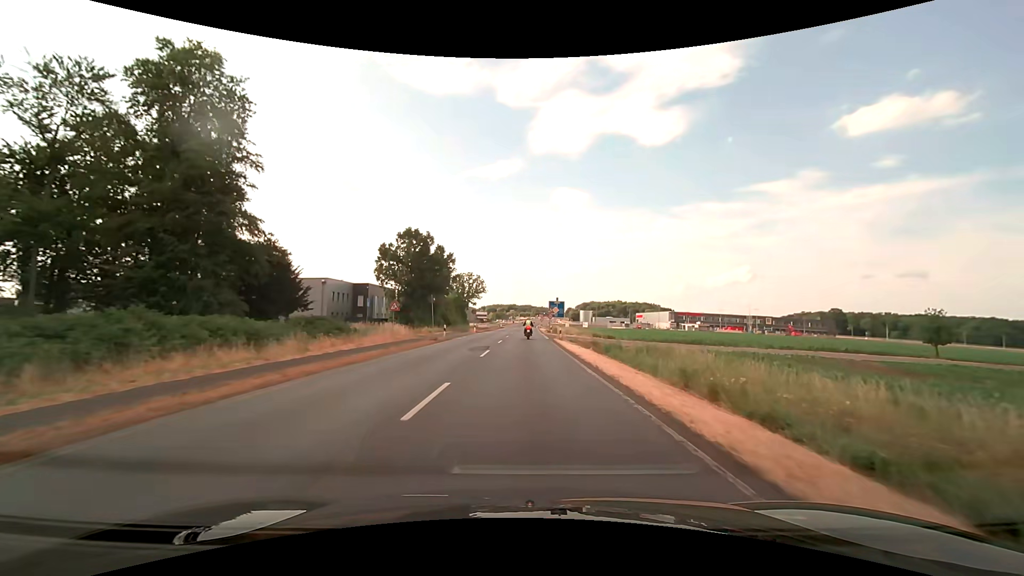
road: primary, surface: asphalt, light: Day
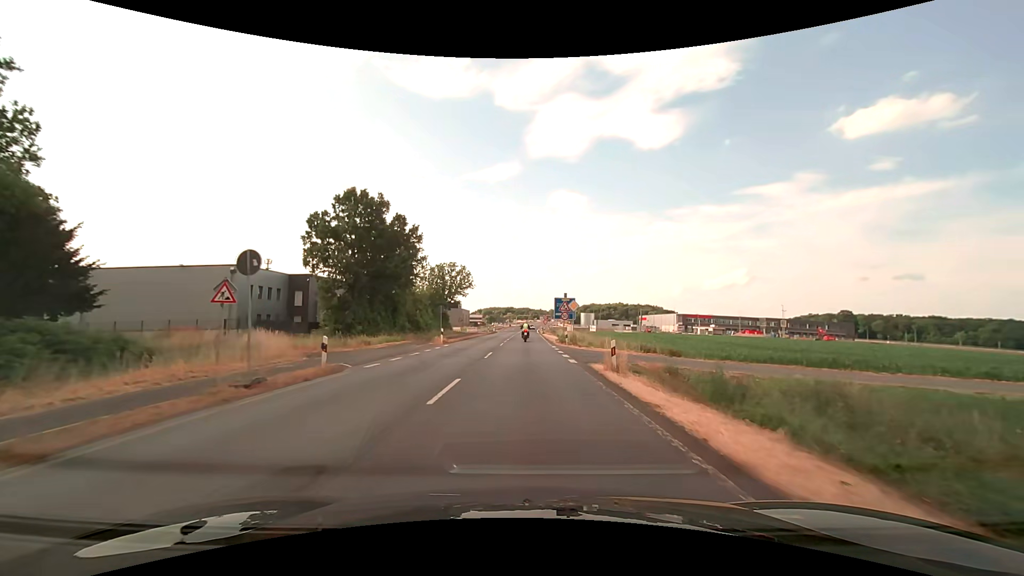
(+0.1, +22.1) m; 0°
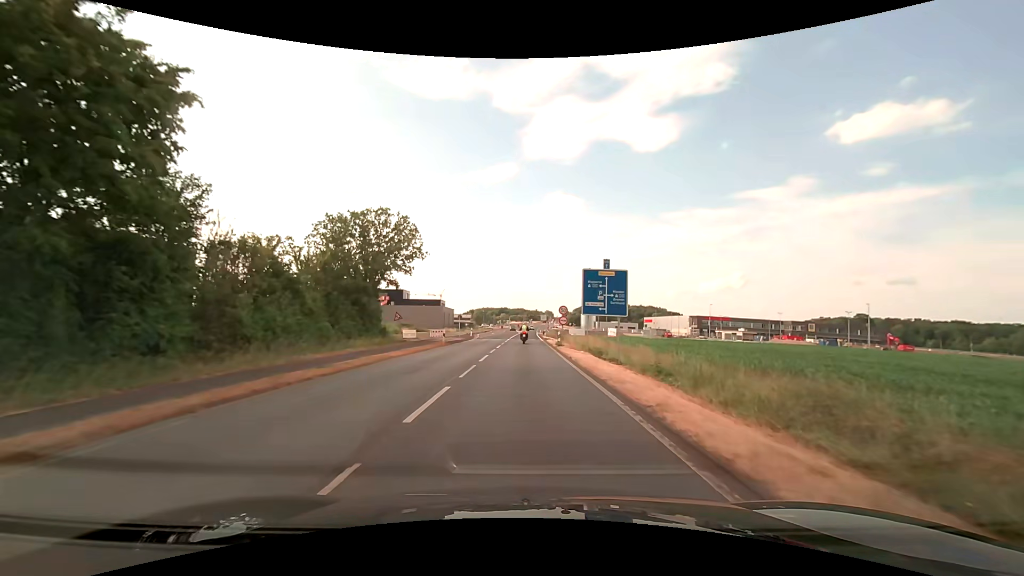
(+0.1, +37.6) m; 0°
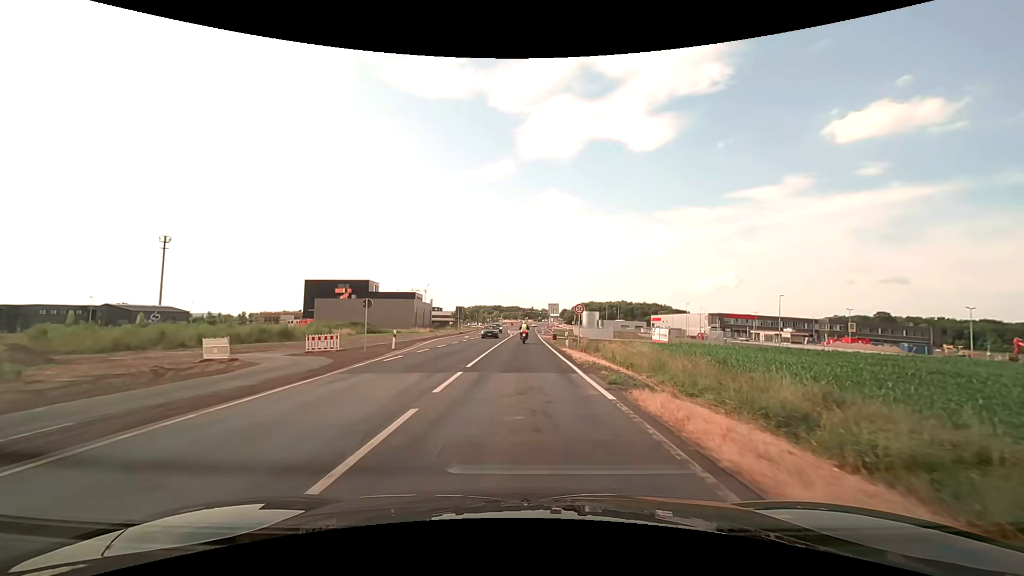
(+0.2, +39.1) m; 0°
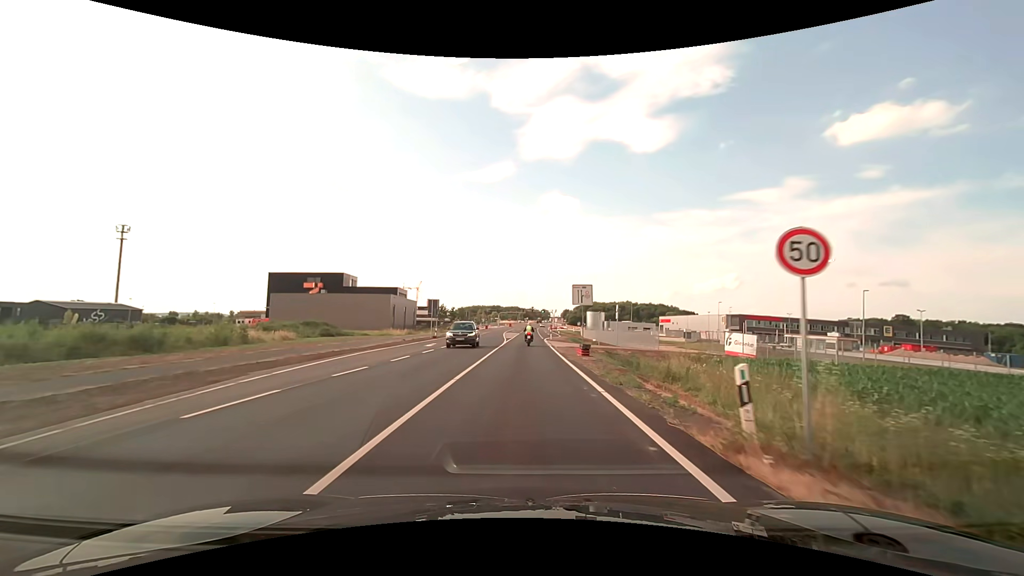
(+0.1, +23.4) m; 0°
(0, +10) (0, +20) (0, +30) (0, +40) (0, +50) (0, +60) (0, +70) (+1, +80) (+1, +90) (+1, +100) m
